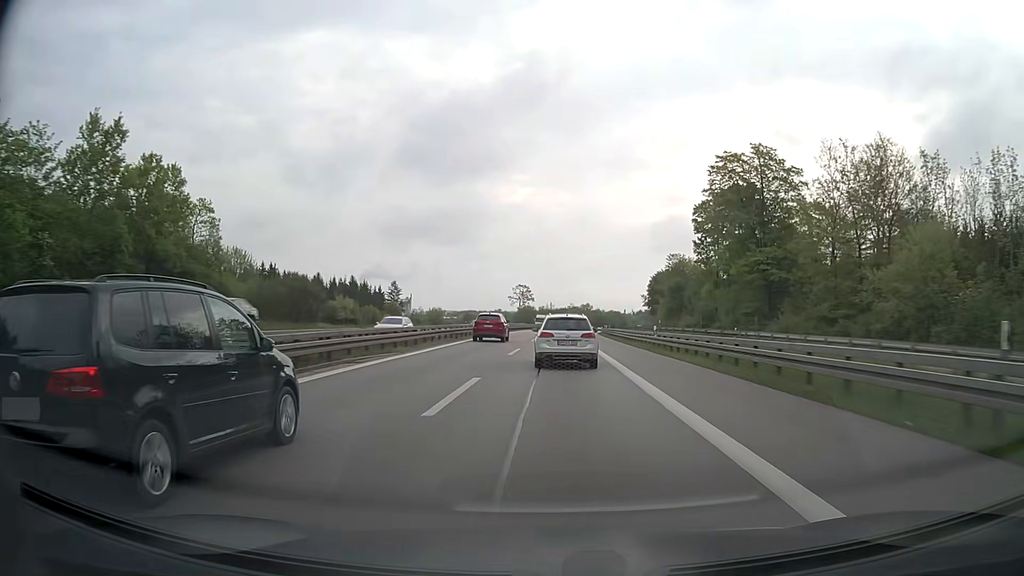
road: motorway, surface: asphalt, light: Day
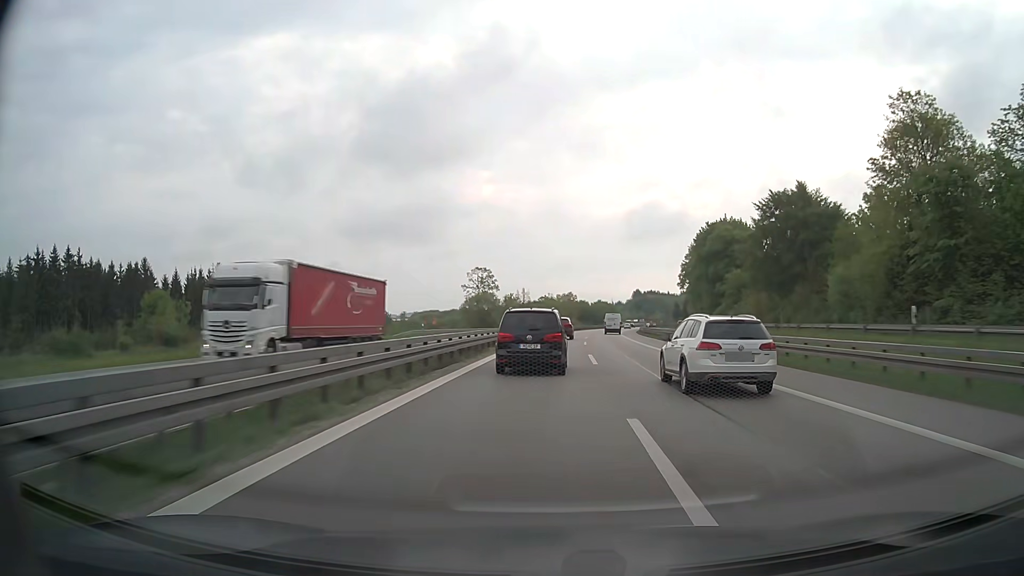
(-0.2, +92.8) m; +2°
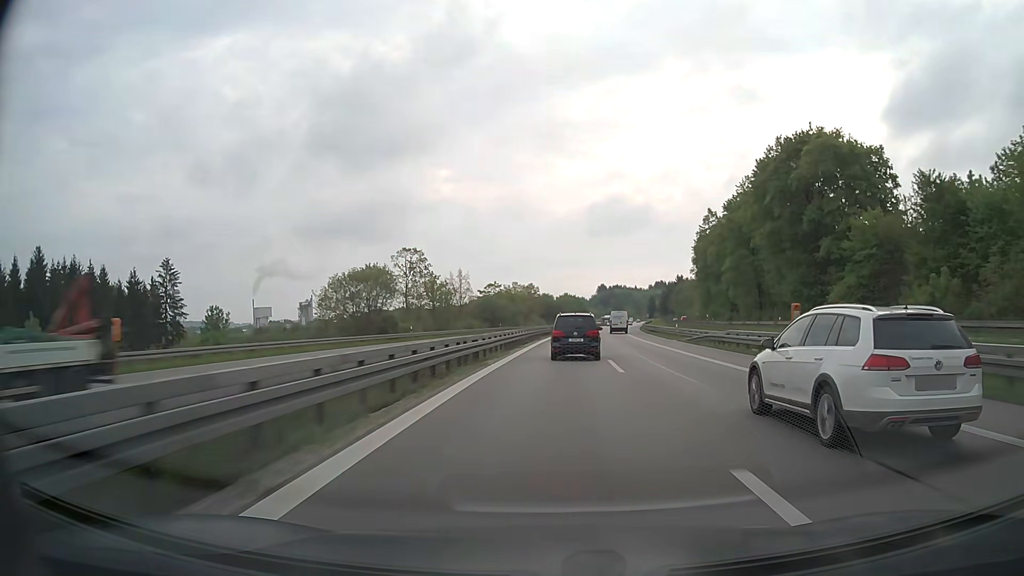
(+1.8, +57.8) m; +3°
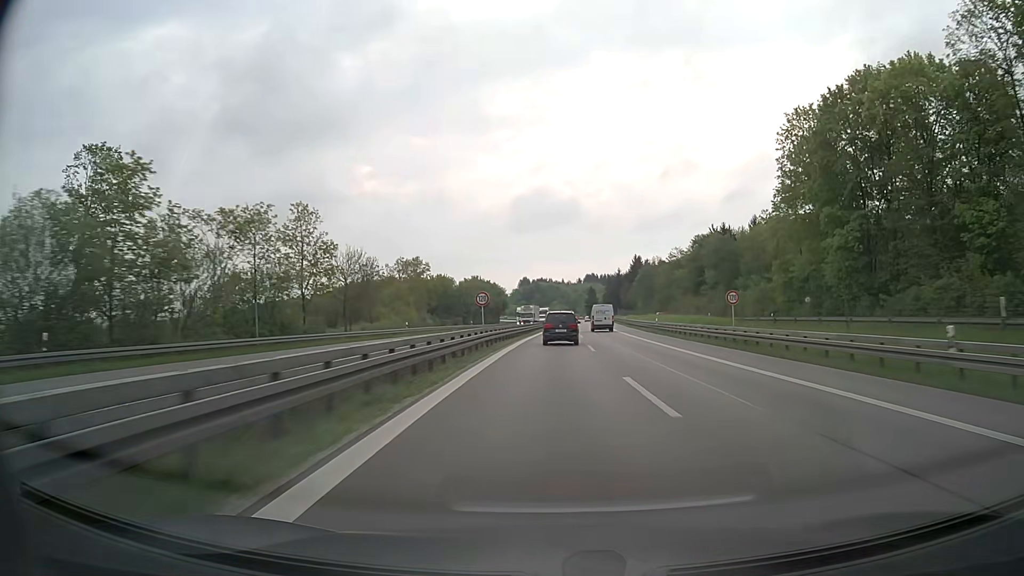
(+5.9, +99.2) m; +7°
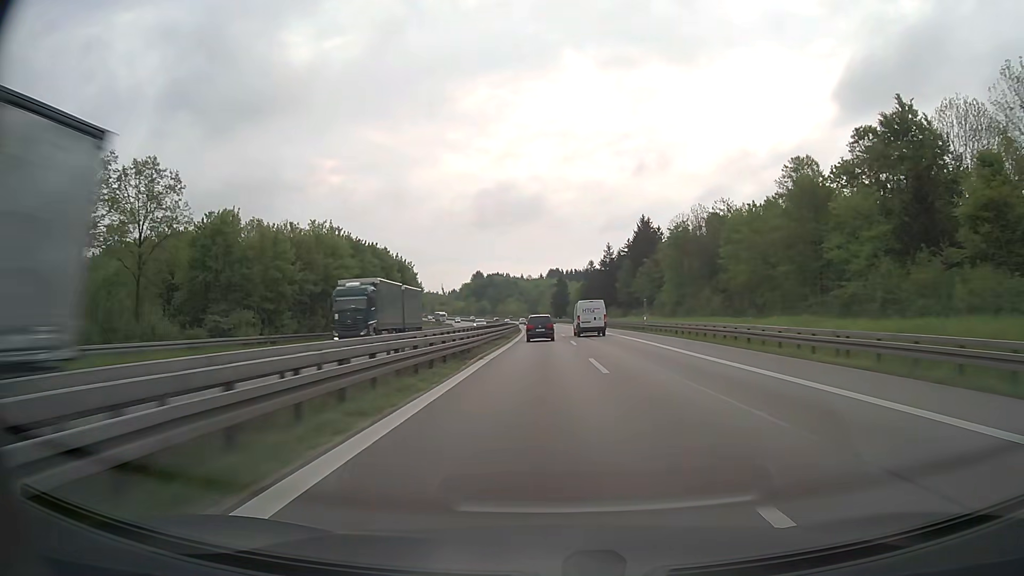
(+3.7, +100.8) m; +4°
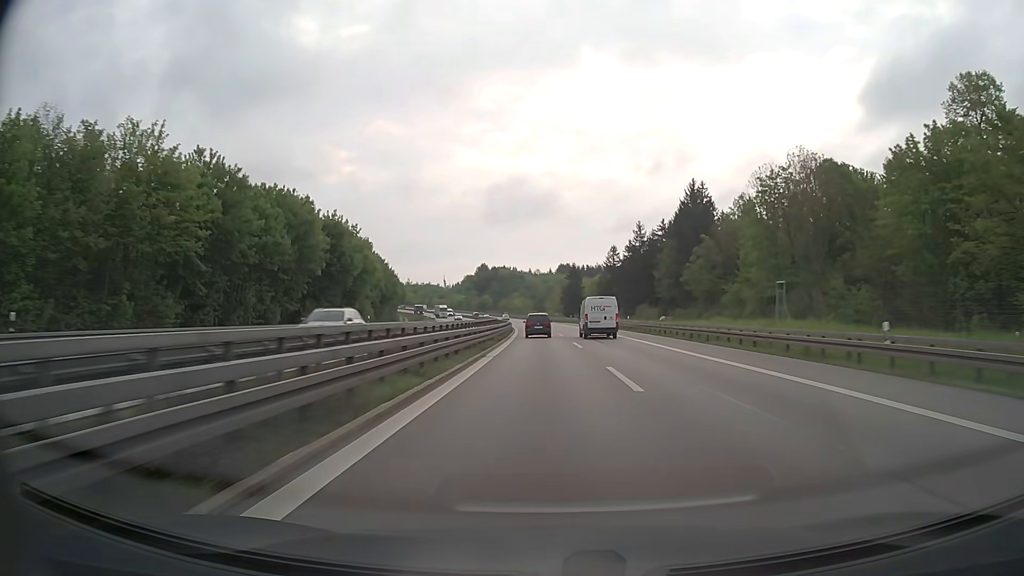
(-0.1, +40.6) m; -1°
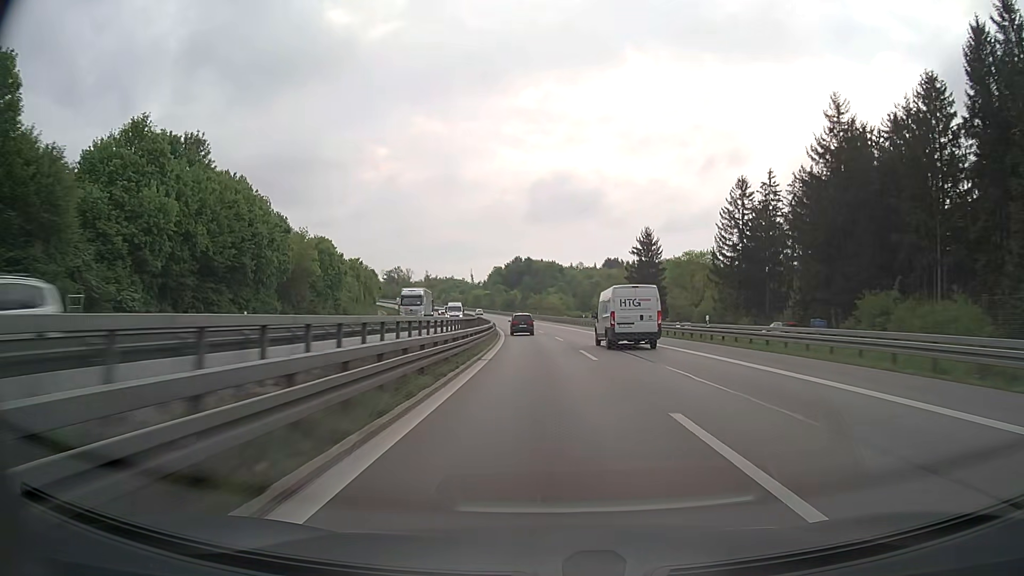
(-1.8, +81.5) m; -3°
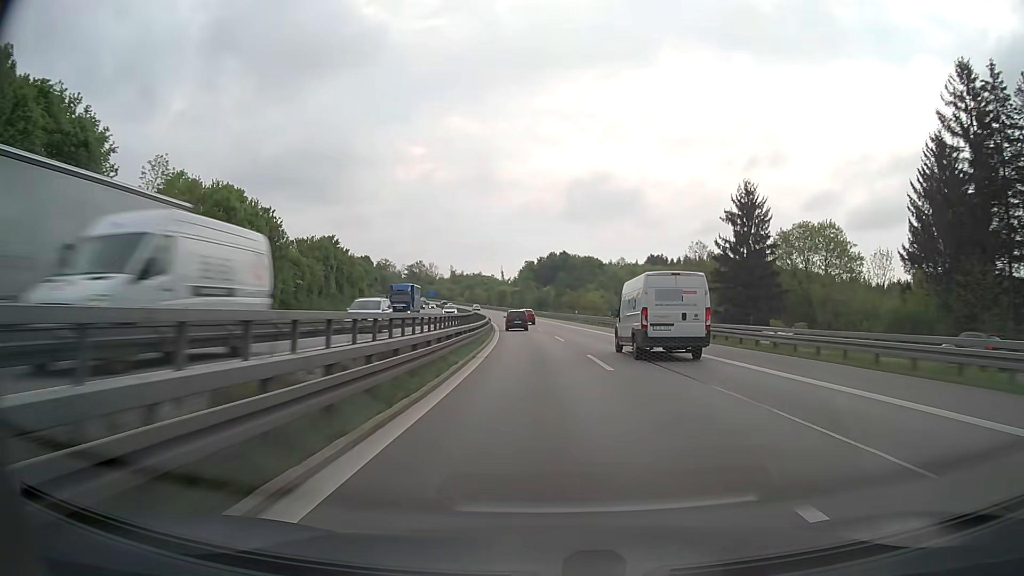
(-0.9, +40.8) m; -3°
(0, +10) (0, +20) (-1, +30) (-1, +40) (-2, +50) (-3, +60) (-4, +70) (-5, +80) (-6, +90) (-7, +100) m
